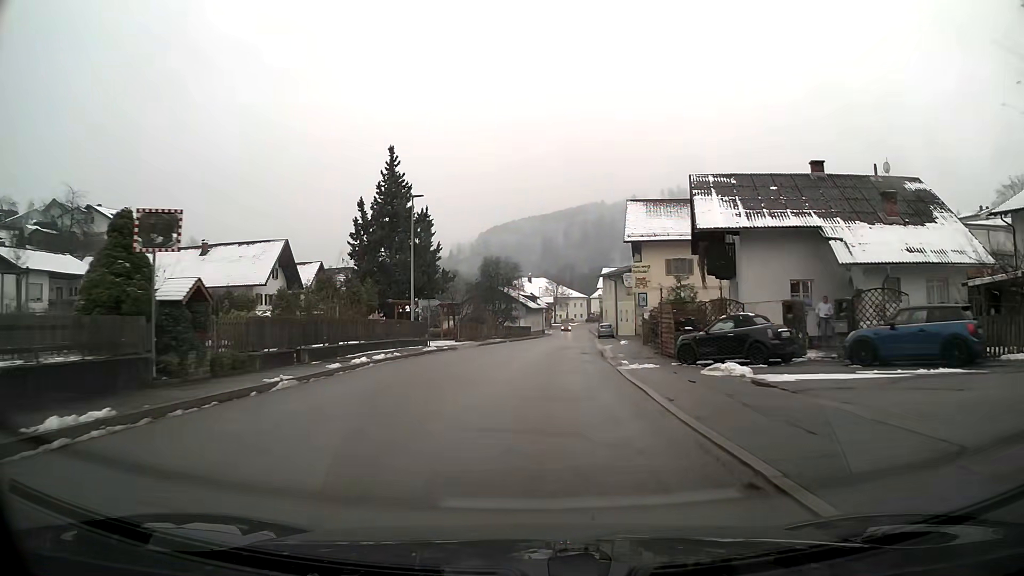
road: primary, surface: asphalt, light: Day
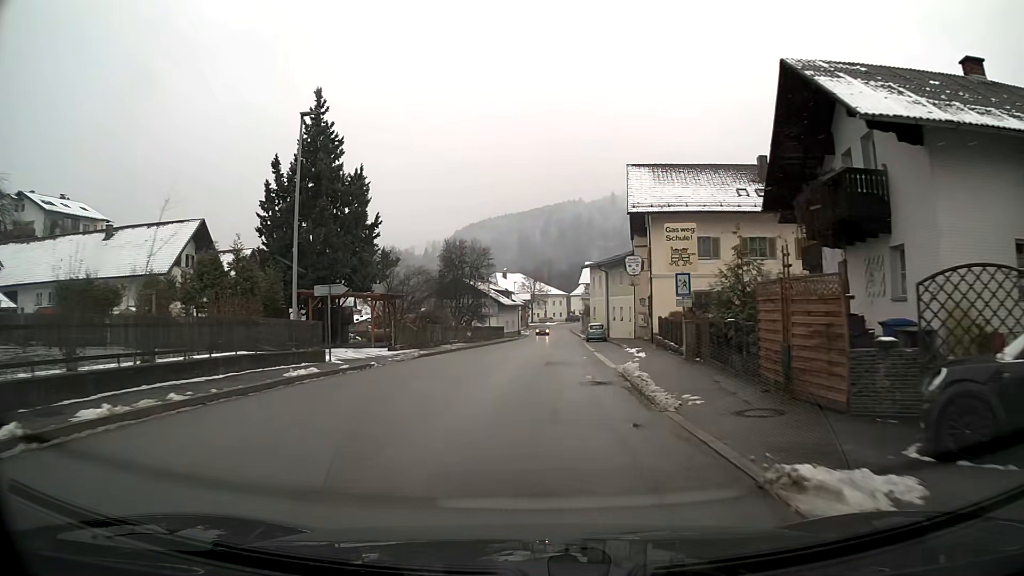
(+0.2, +14.1) m; +2°
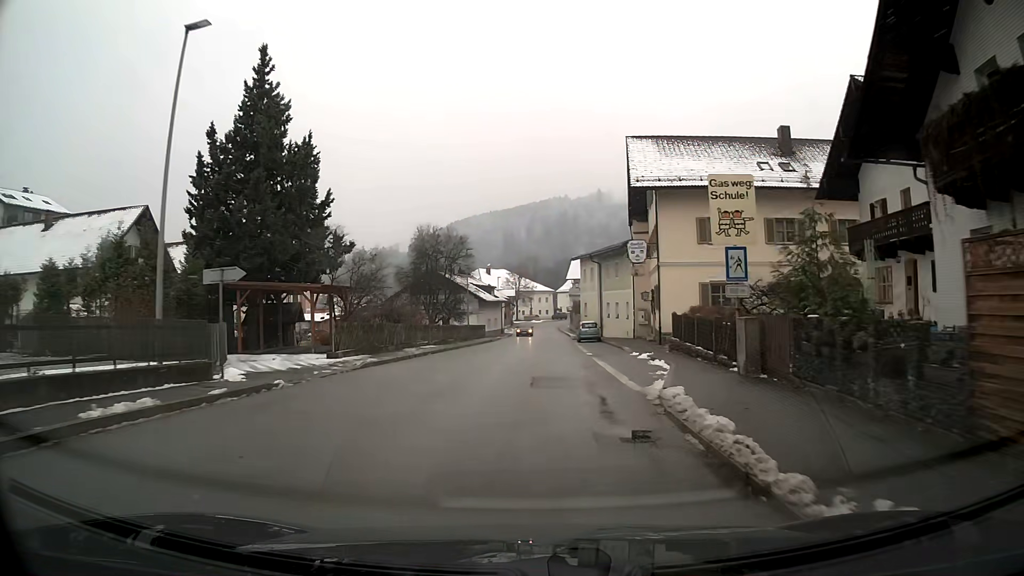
(+0.1, +7.0) m; +1°
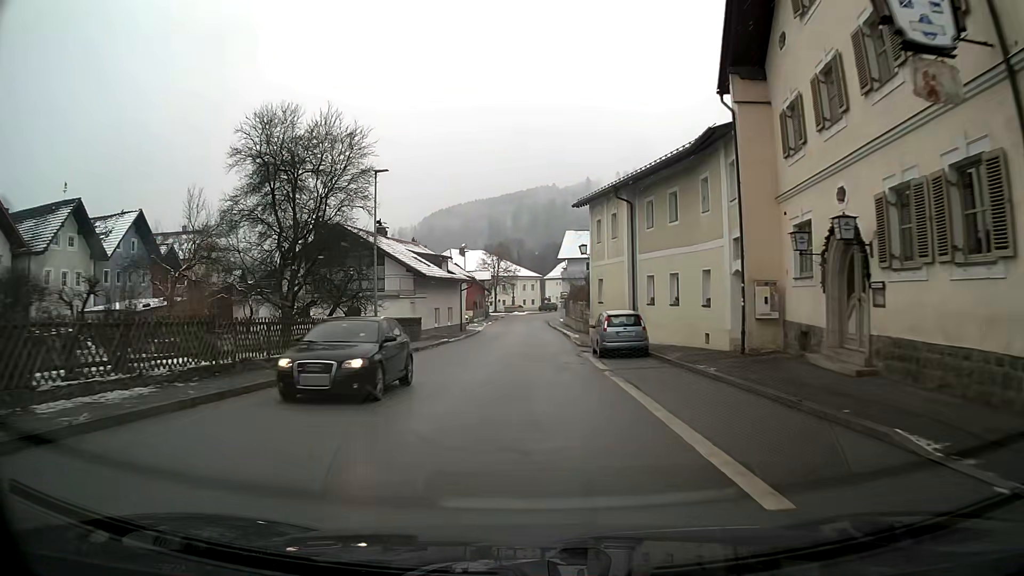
(+0.4, +28.0) m; +1°
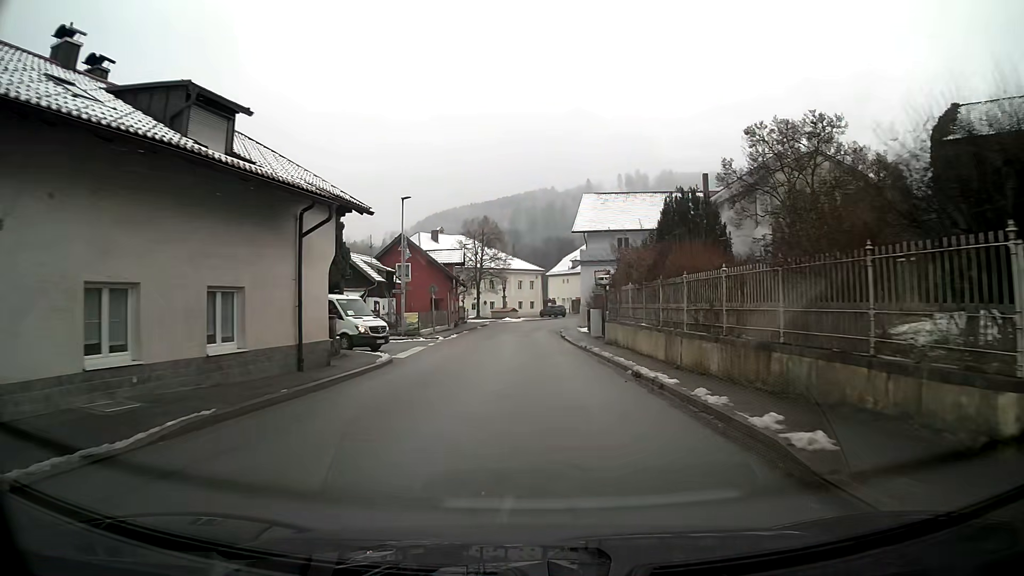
(0.0, +35.4) m; 0°
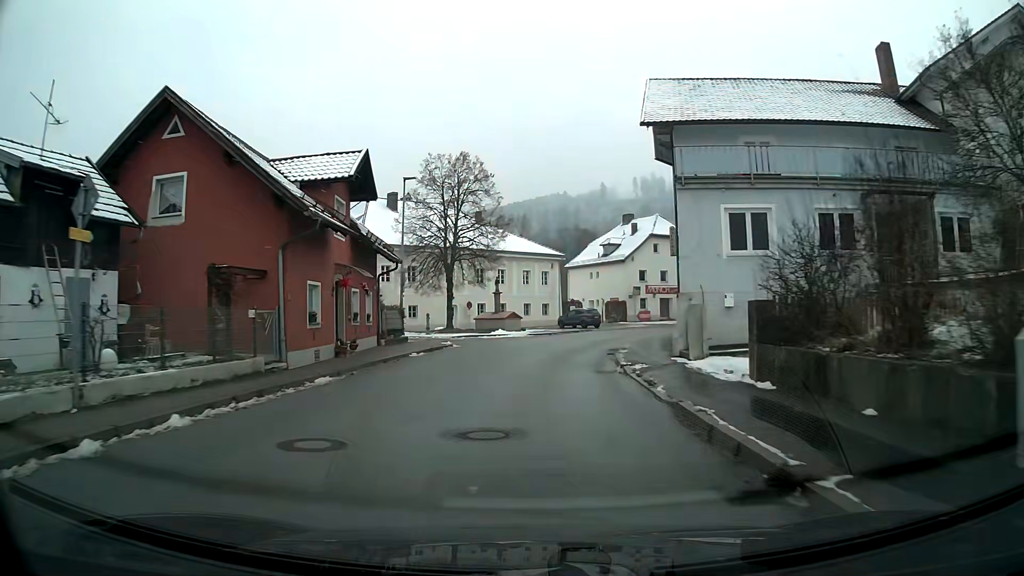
(-0.2, +35.0) m; -1°
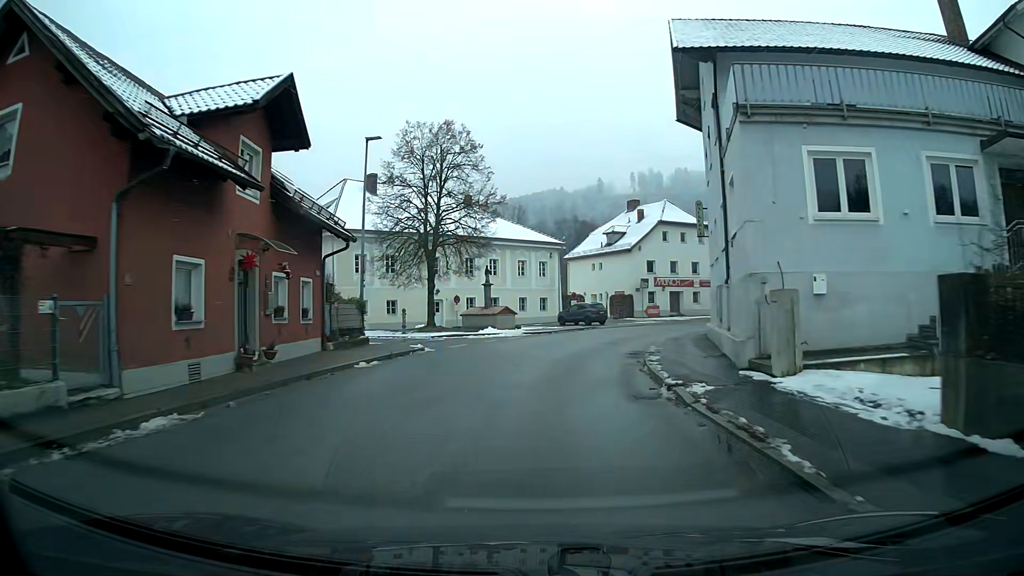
(0.0, +6.9) m; +1°
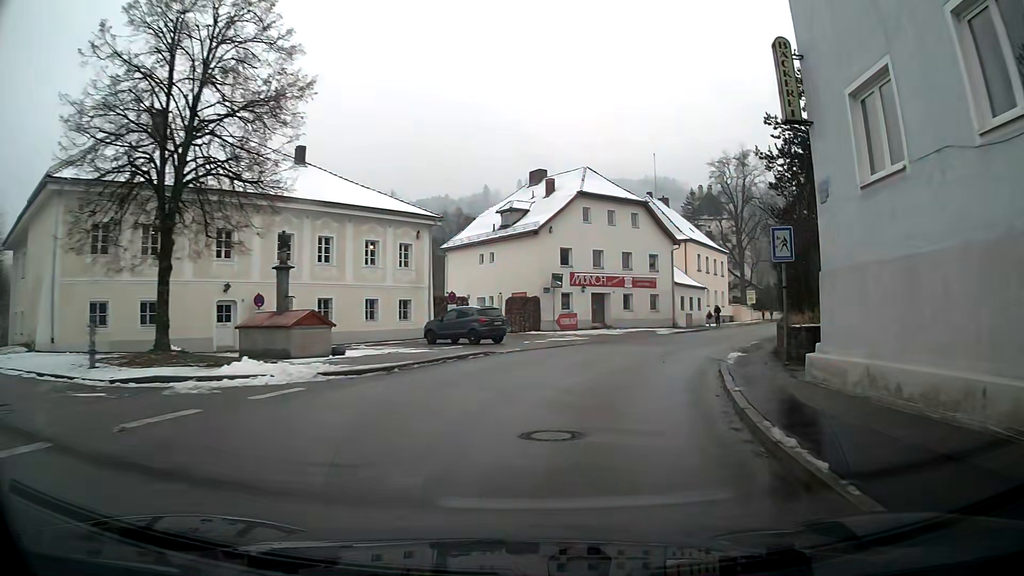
(+1.4, +19.8) m; +12°
(+1, +10) (+3, +20) (+7, +29) (+11, +38) (+15, +47) (+20, +56) (+24, +65) (+28, +74) (+32, +83) (+37, +92) m
